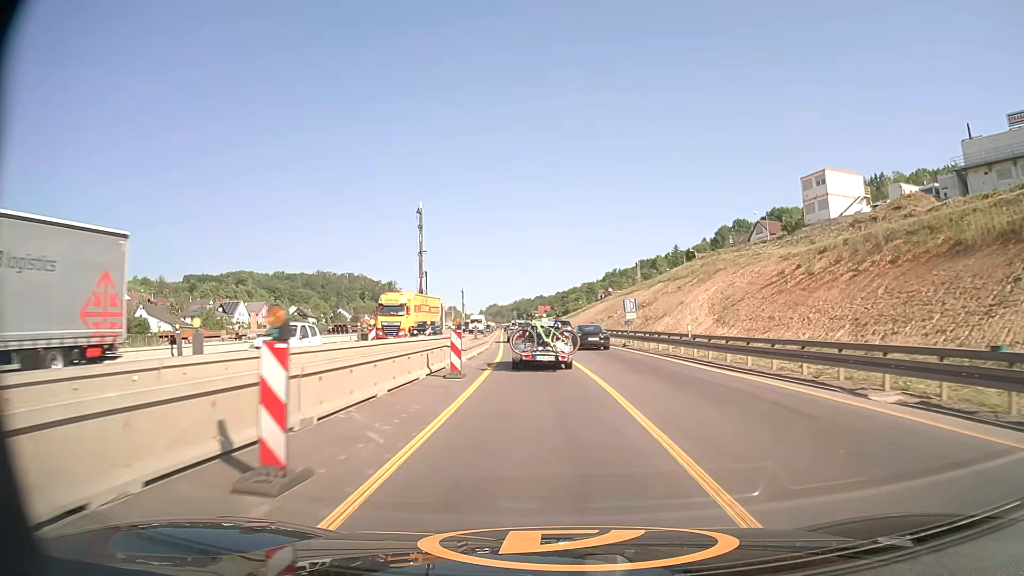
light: Day
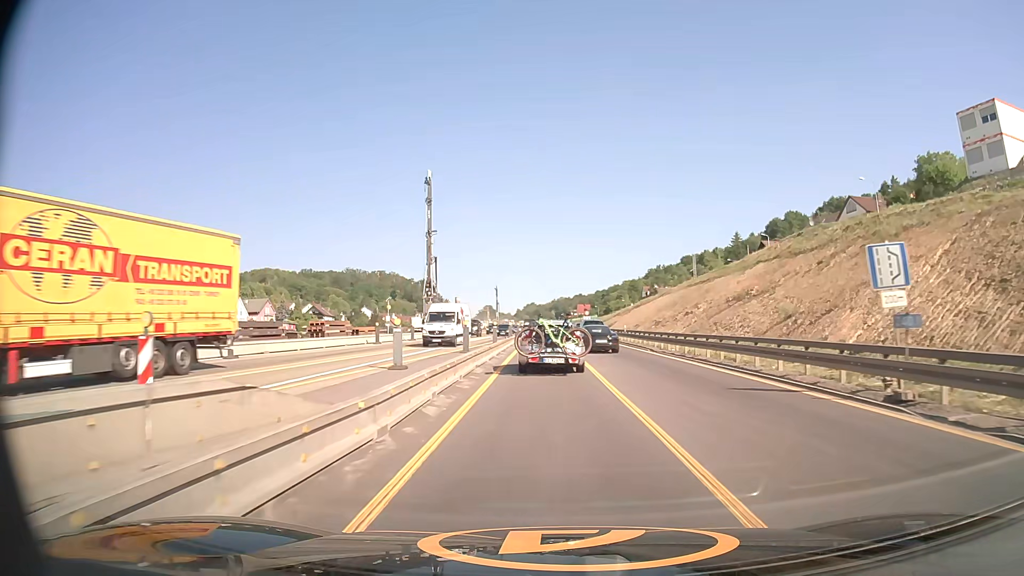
(-0.9, +28.3) m; -3°
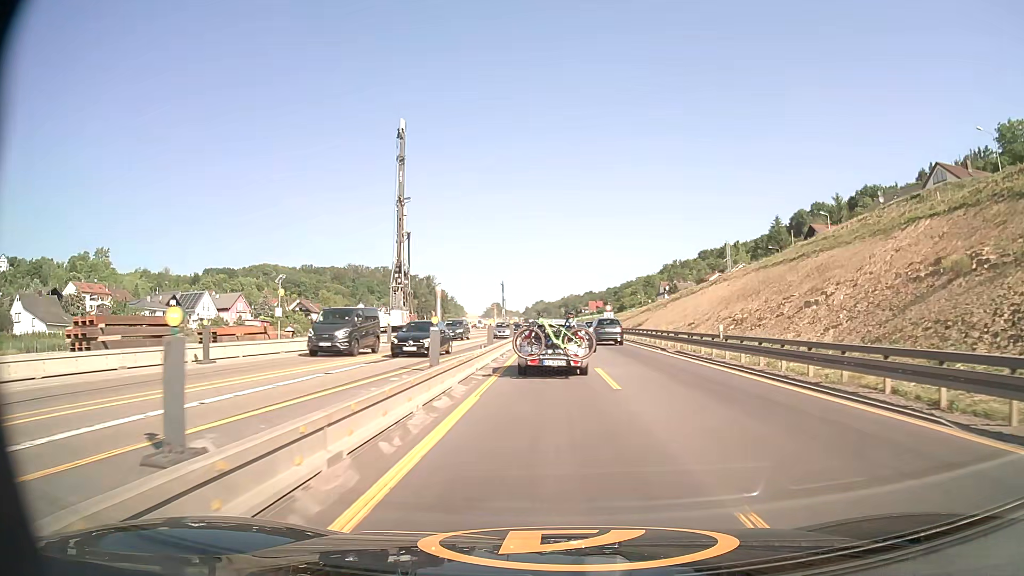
(-0.3, +25.8) m; -1°
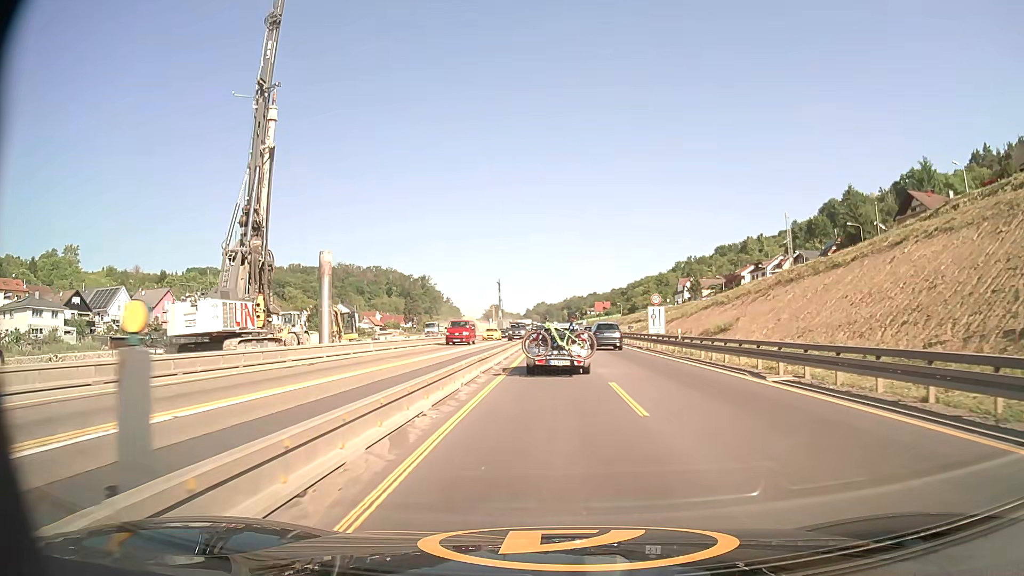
(-0.2, +39.5) m; 0°
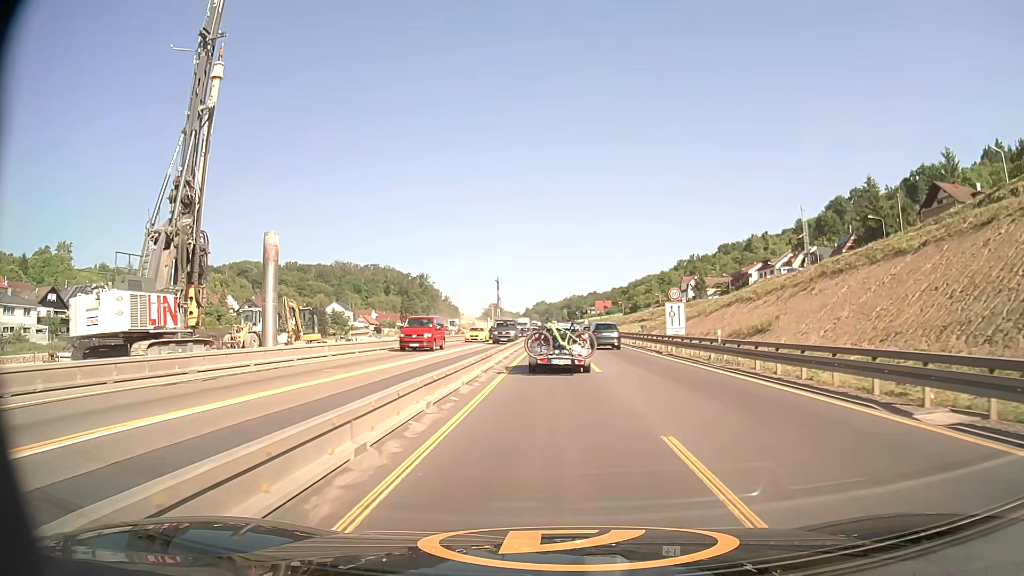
(0.0, +7.9) m; 0°
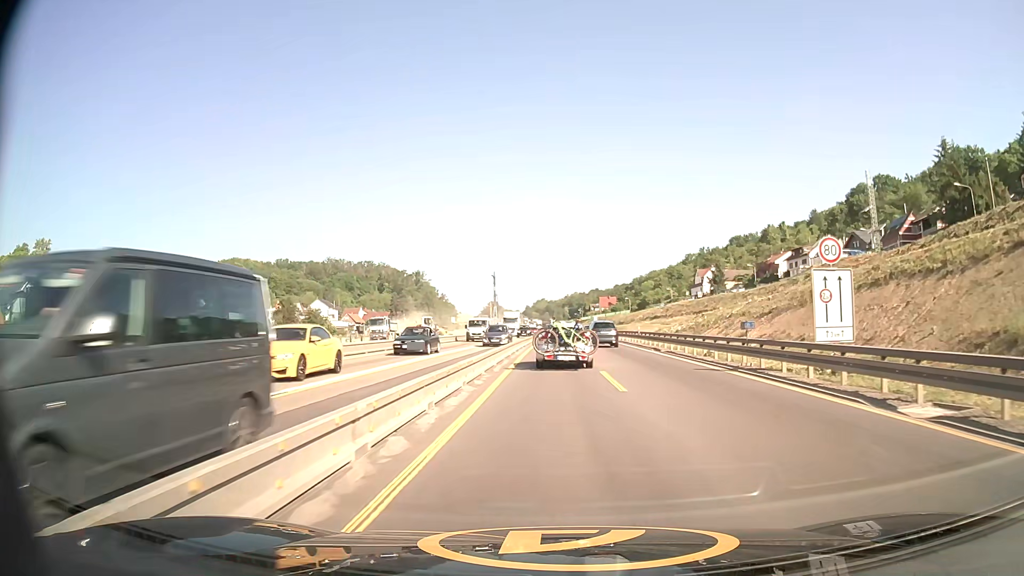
(0.0, +24.5) m; 0°
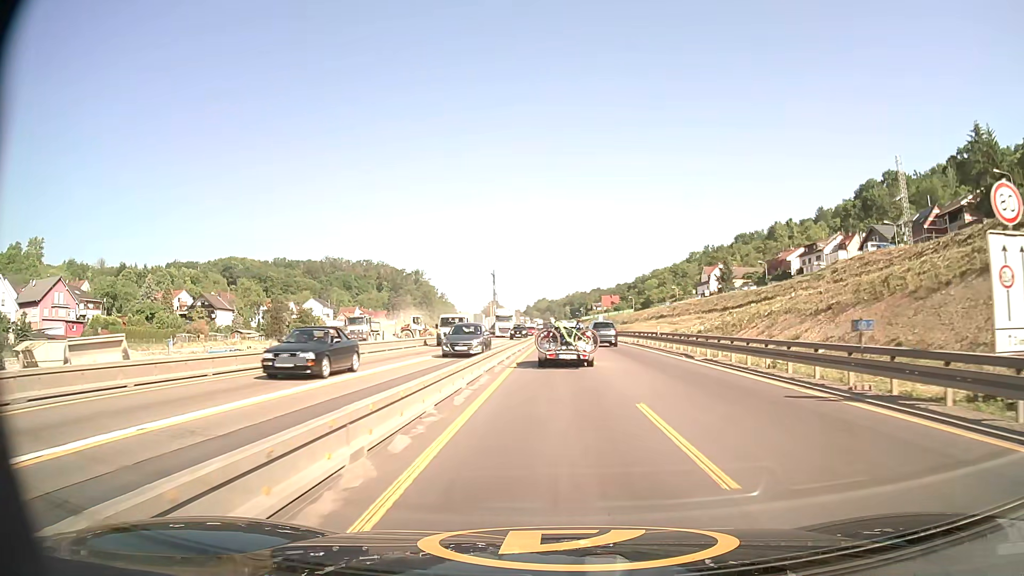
(0.0, +8.4) m; 0°
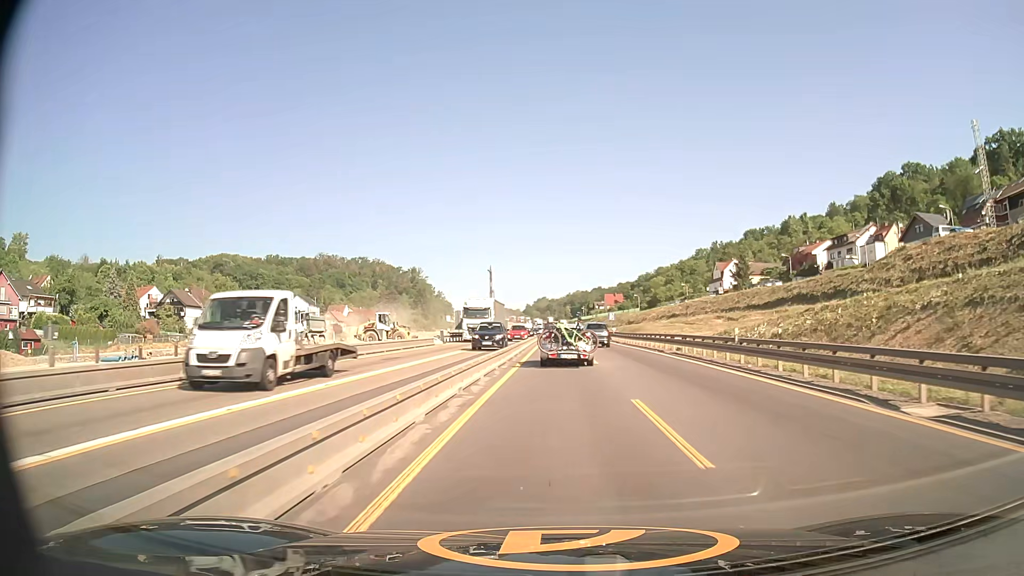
(-0.1, +17.1) m; 0°
(0, +10) (0, +20) (0, +30) (0, +40) (0, +50) (0, +60) (0, +70) (+1, +80) (+1, +90) (+1, +100) m
